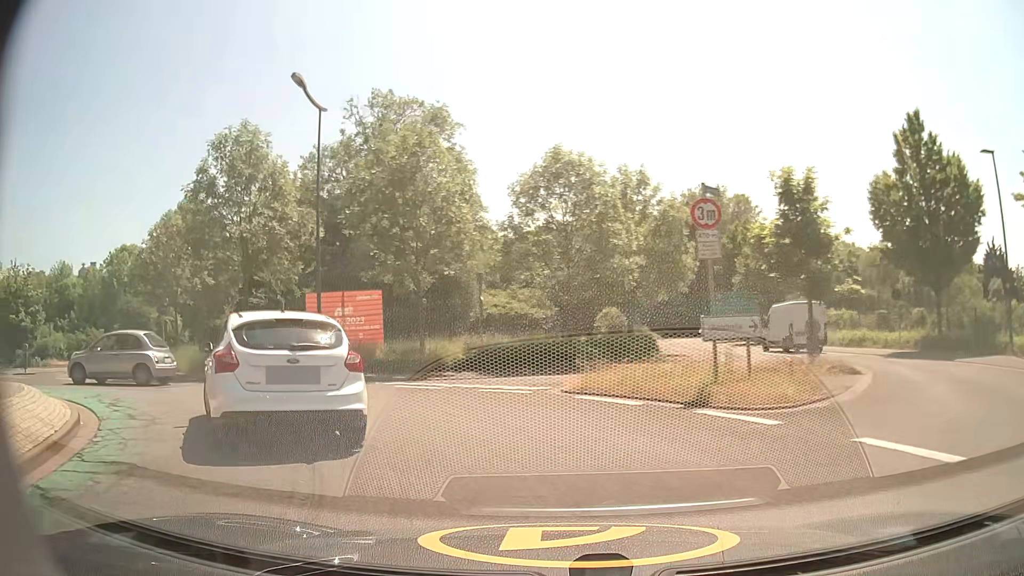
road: secondary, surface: asphalt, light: Day
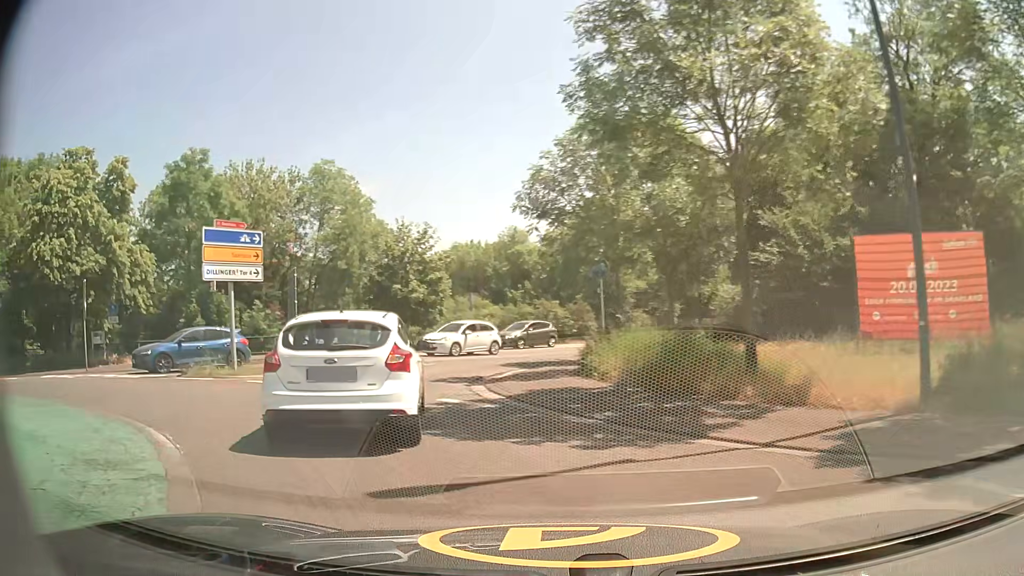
(-4.7, +12.3) m; -44°
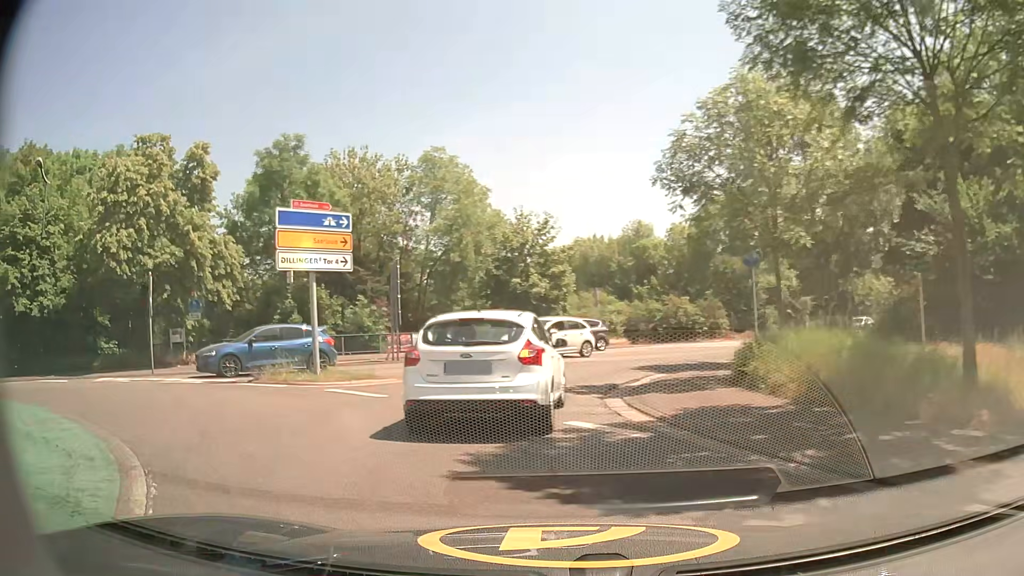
(-0.3, +3.0) m; -12°
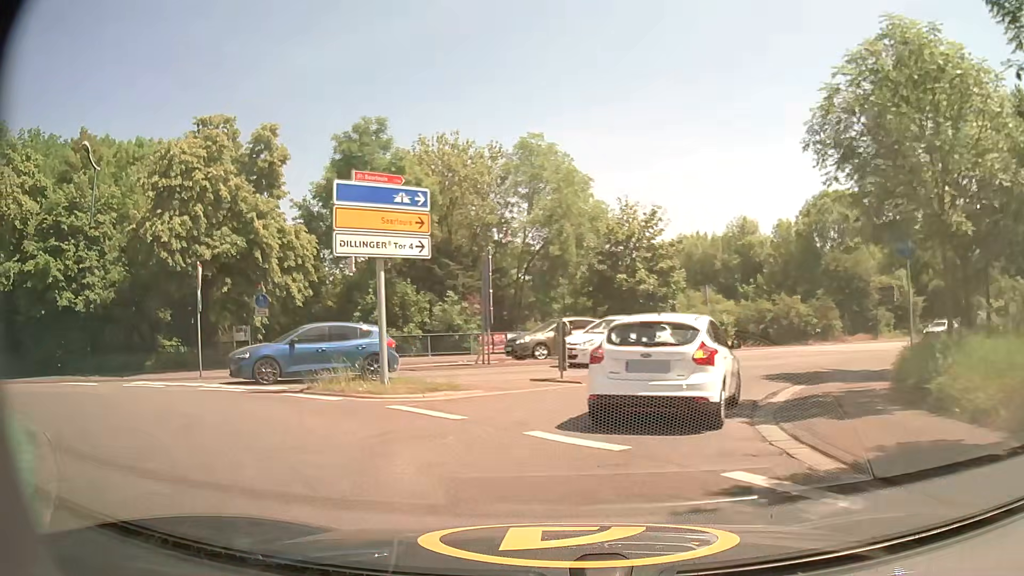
(-0.2, +3.1) m; -8°
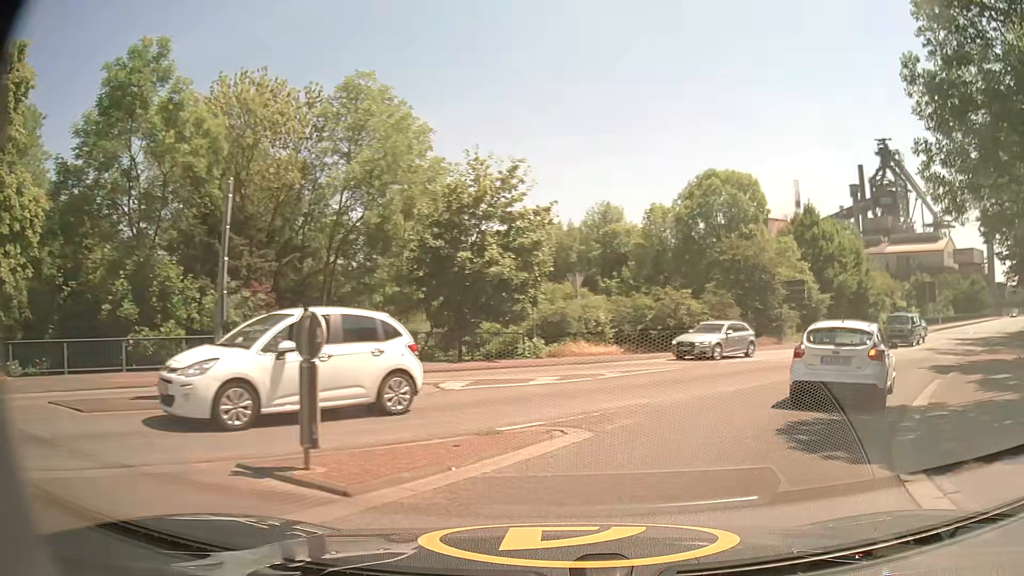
(+0.7, +10.2) m; +15°
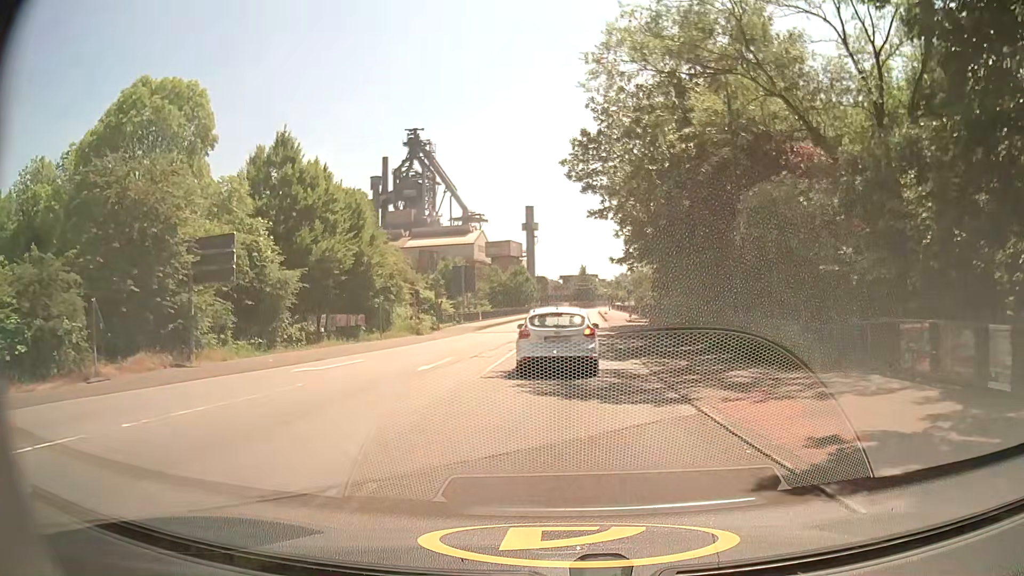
(+9.6, +19.9) m; +41°
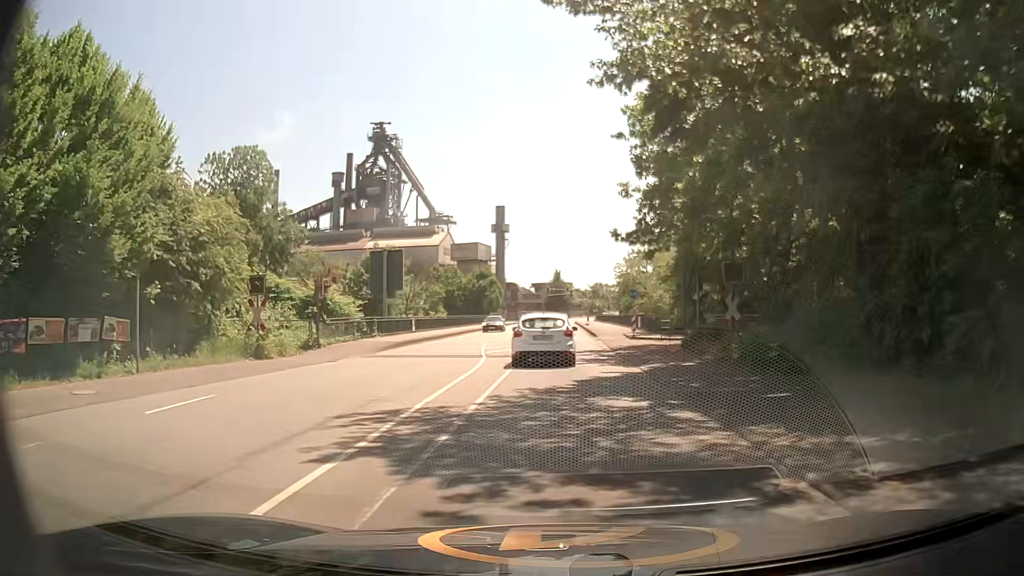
(+0.5, +22.0) m; +2°
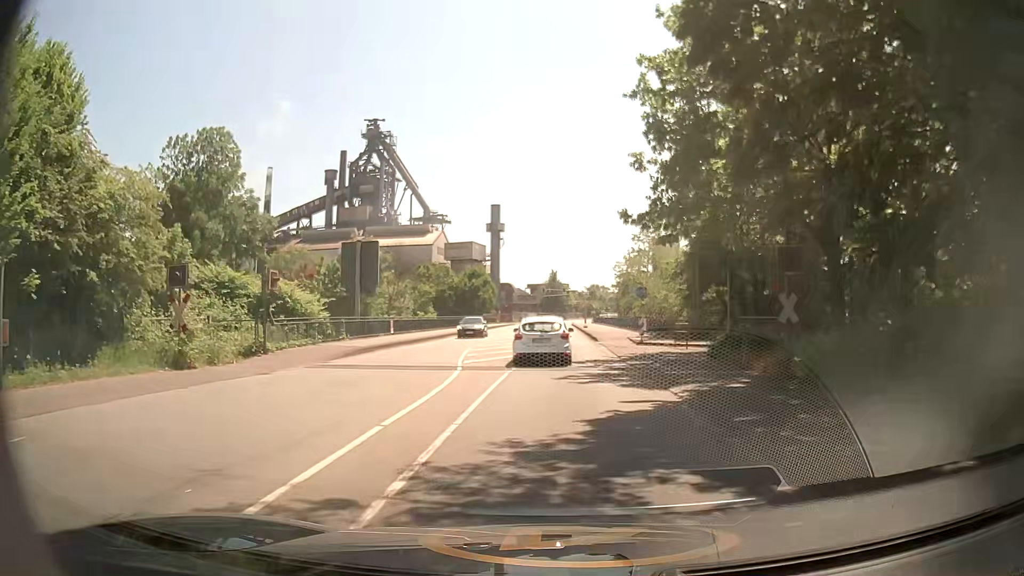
(0.0, +5.6) m; 0°
